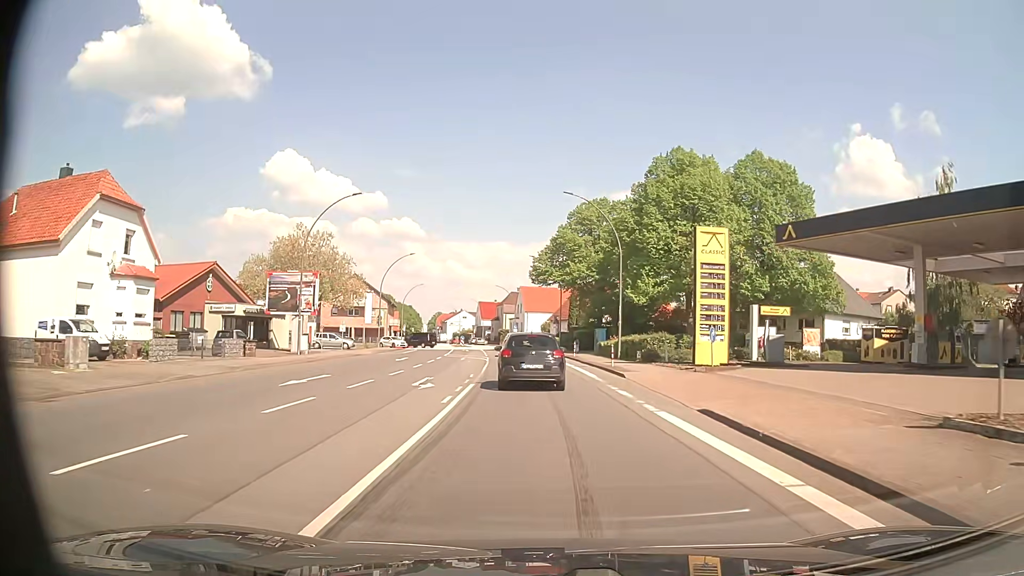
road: primary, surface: asphalt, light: Day
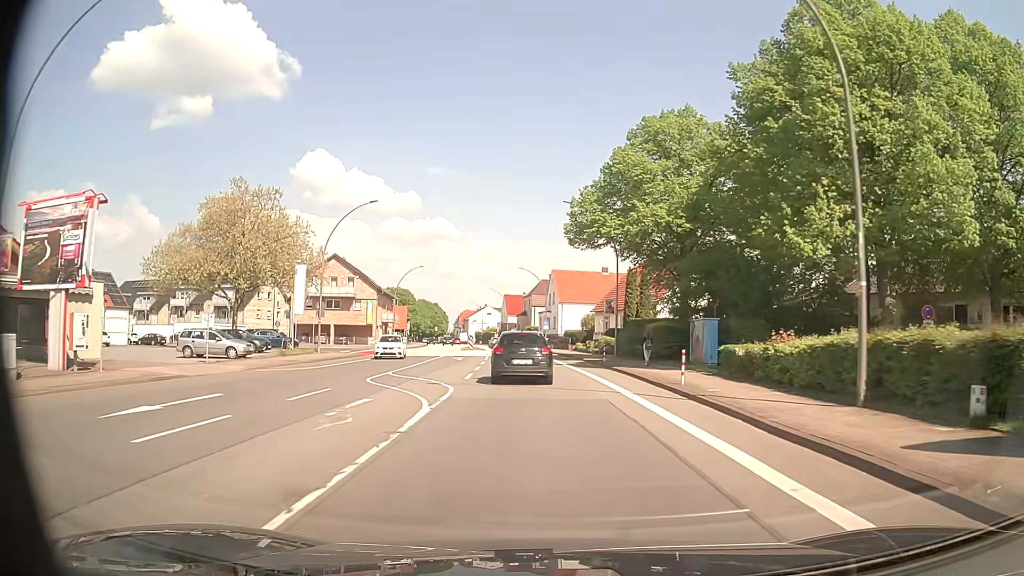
(-0.7, +28.3) m; -3°
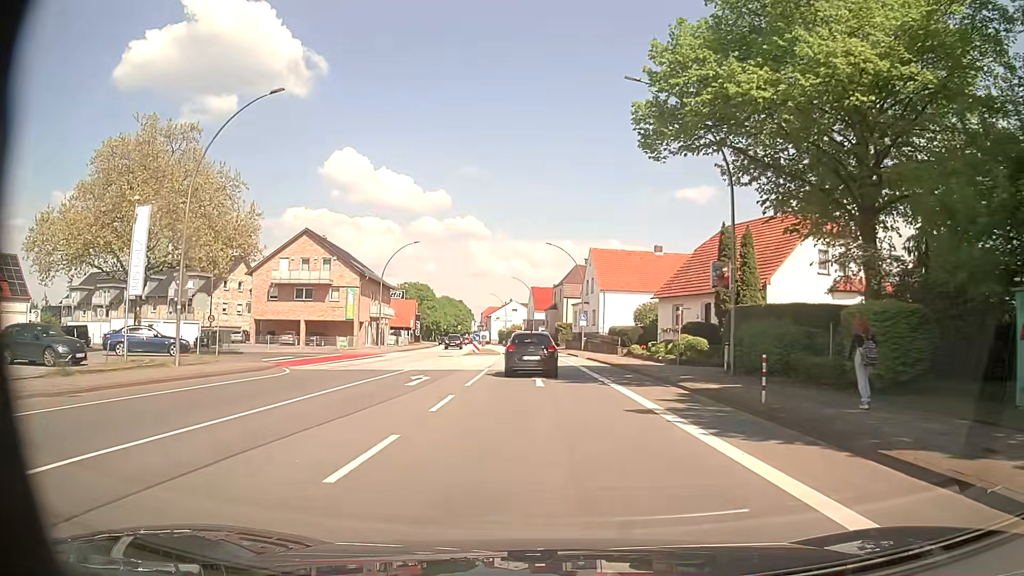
(-0.6, +21.3) m; -3°
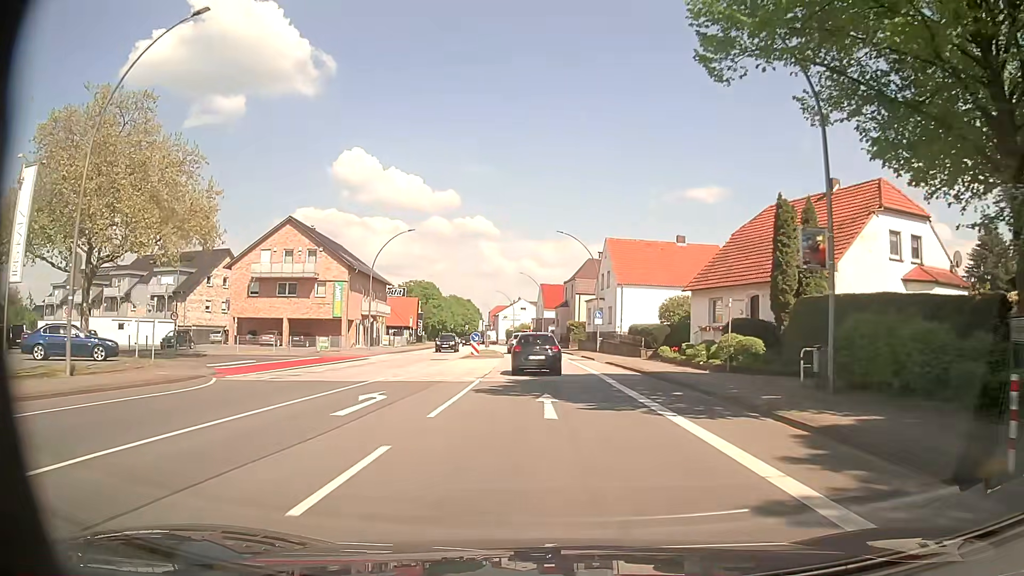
(0.0, +7.2) m; 0°
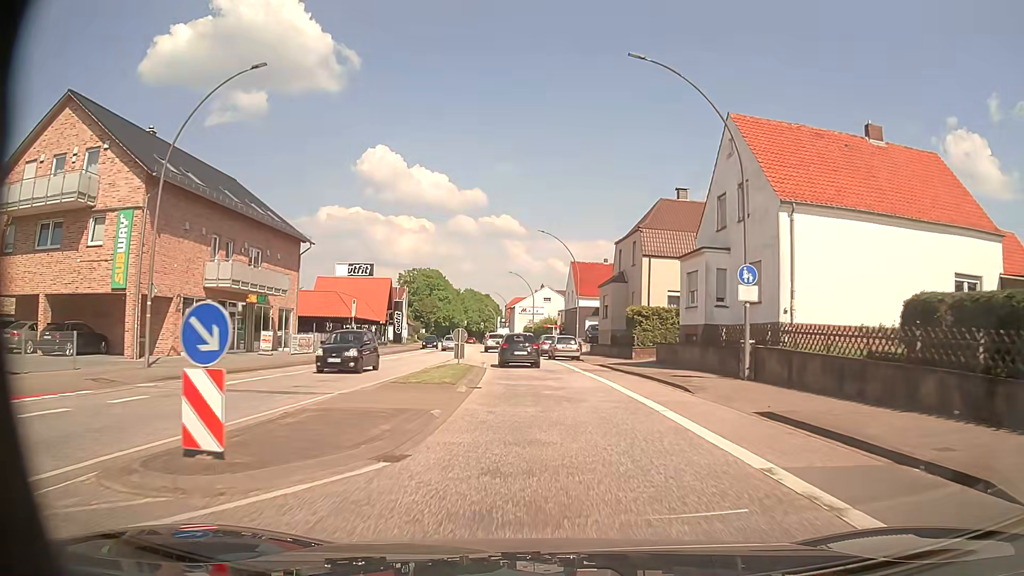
(-0.9, +35.9) m; -3°
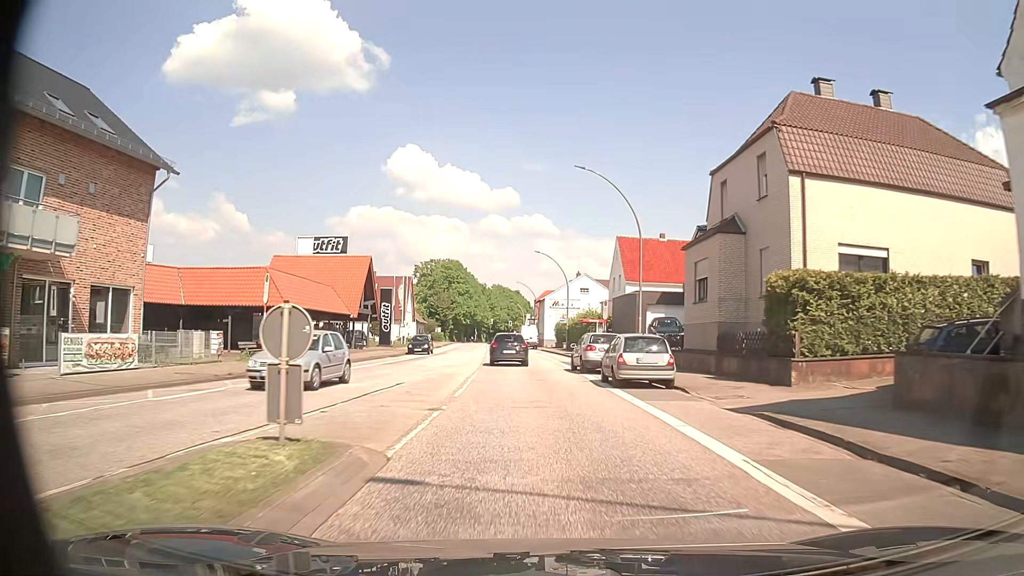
(-0.4, +21.4) m; -3°
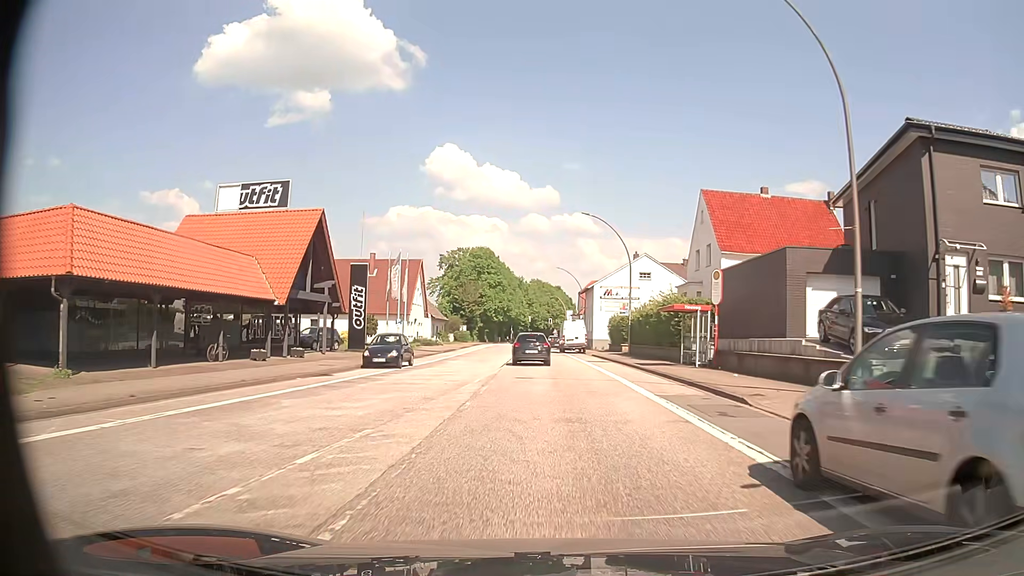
(-0.8, +21.2) m; -3°
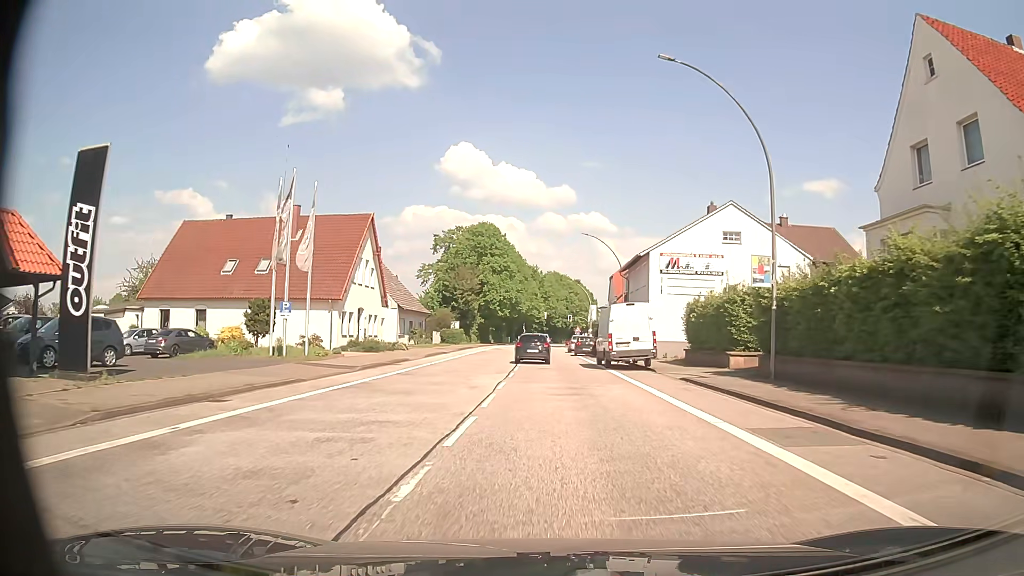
(-0.5, +27.6) m; -1°
(0, +10) (0, +20) (0, +30) (0, +40) (0, +50) (0, +60) (0, +70) (0, +80) (0, +90) (0, +100) m
